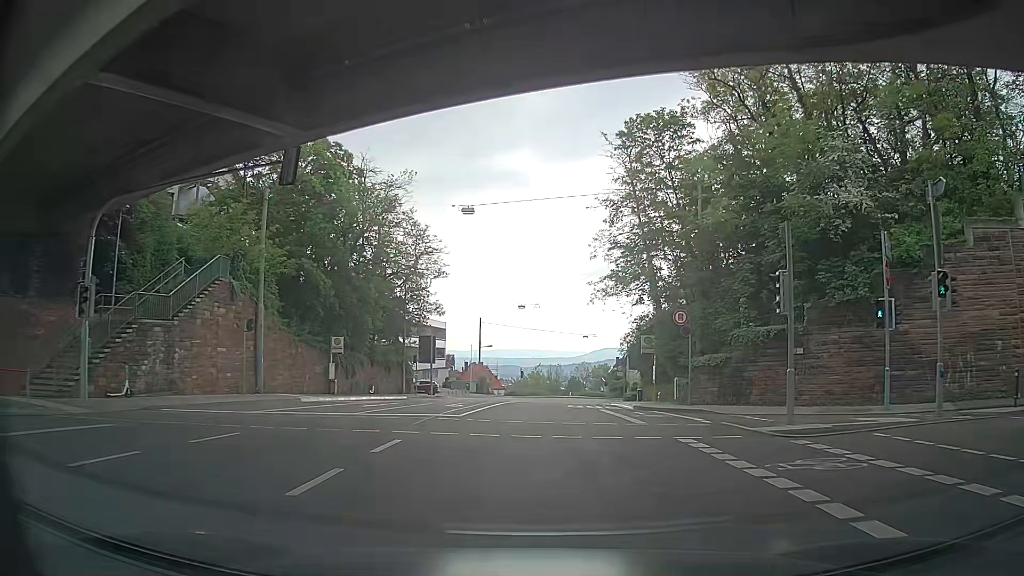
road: secondary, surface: asphalt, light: Day
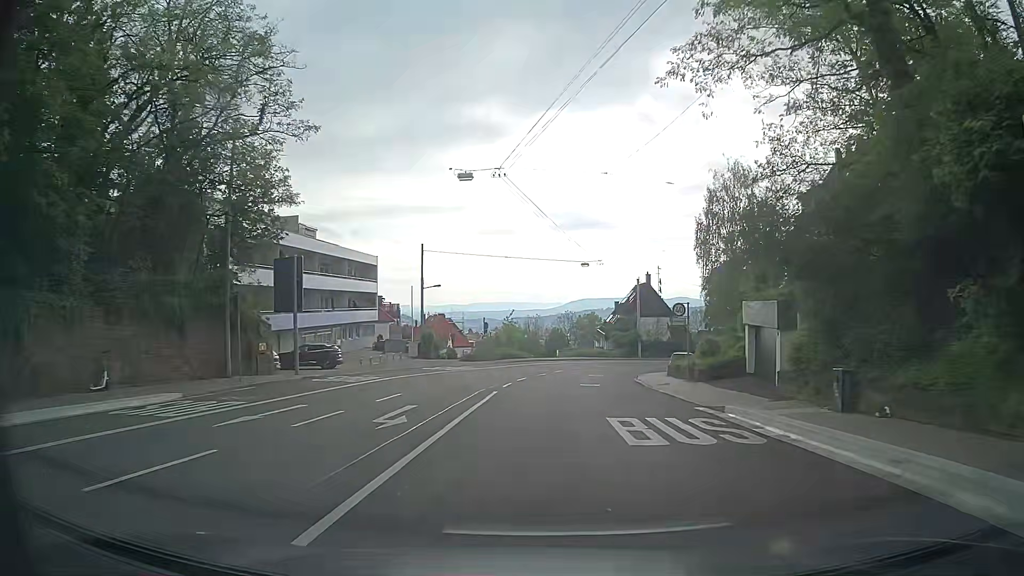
(+0.5, +30.9) m; +2°
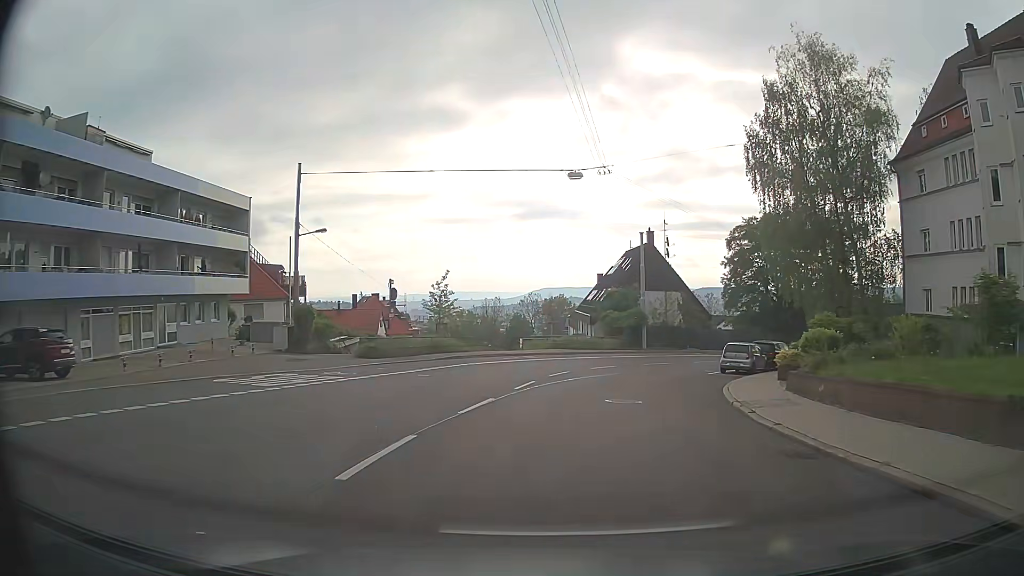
(+0.7, +24.7) m; +3°
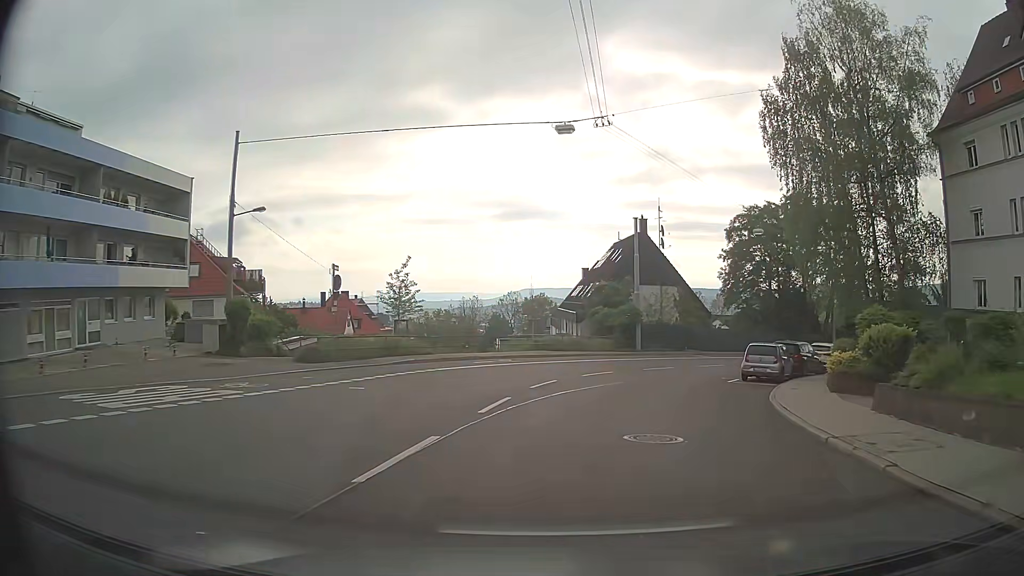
(+0.1, +6.2) m; +3°
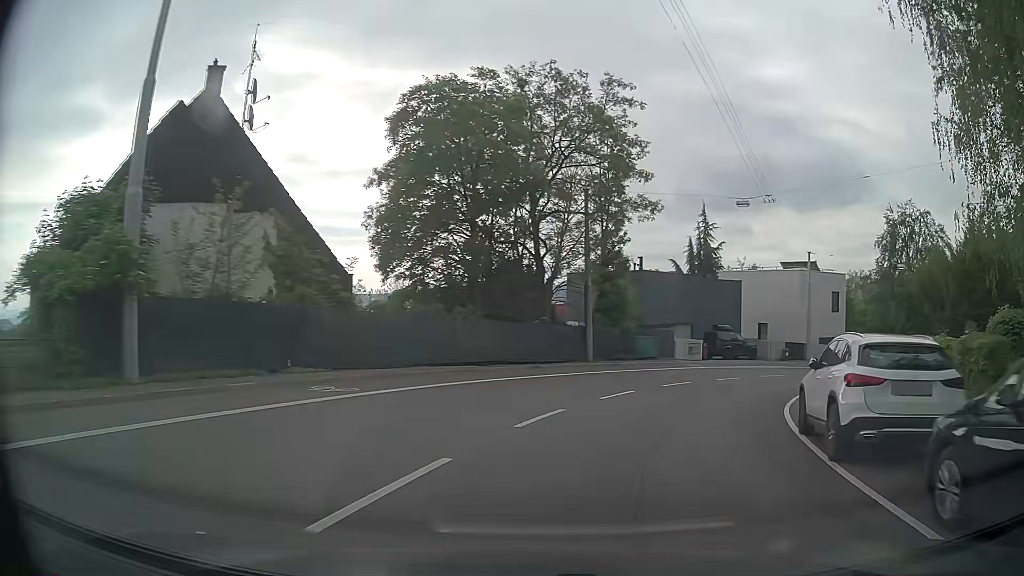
(+6.6, +29.6) m; +32°
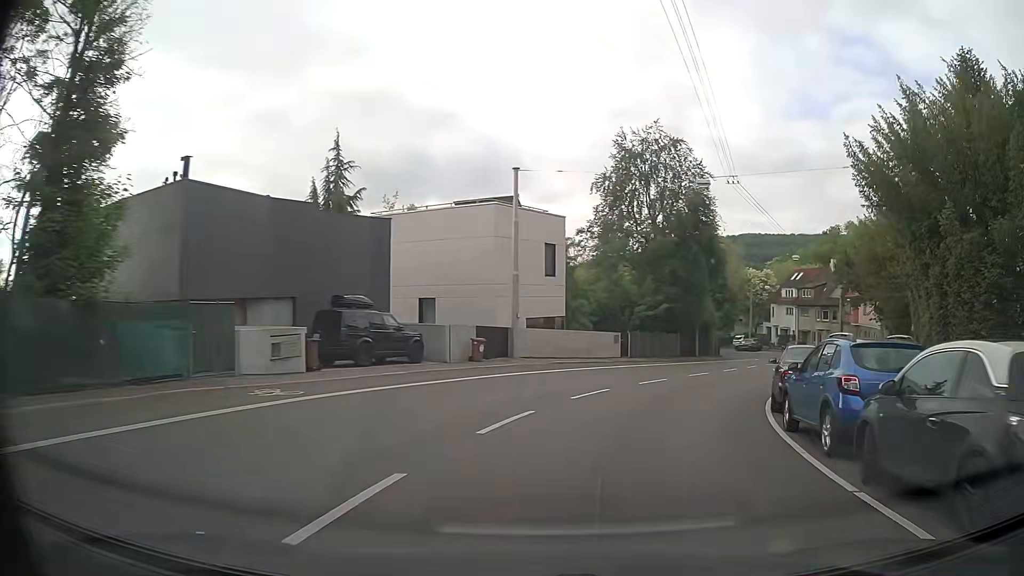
(+6.2, +23.1) m; +31°
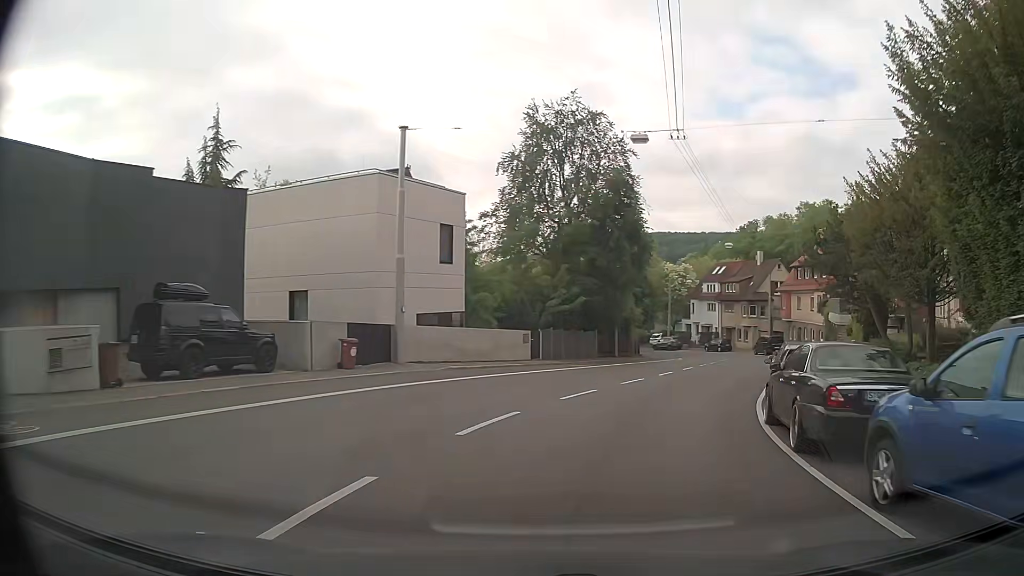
(+0.3, +6.1) m; +7°
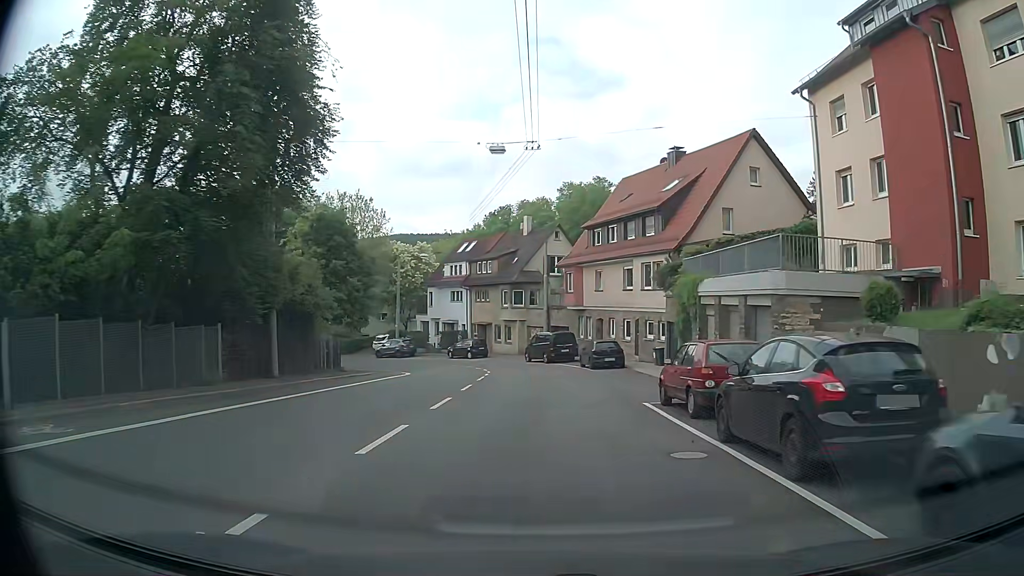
(+5.6, +24.1) m; +22°
(0, +10) (0, +20) (0, +30) (-1, +40) (-5, +49) (-11, +57) (-20, +62) (-29, +65) (-39, +64) (-49, +61) m
